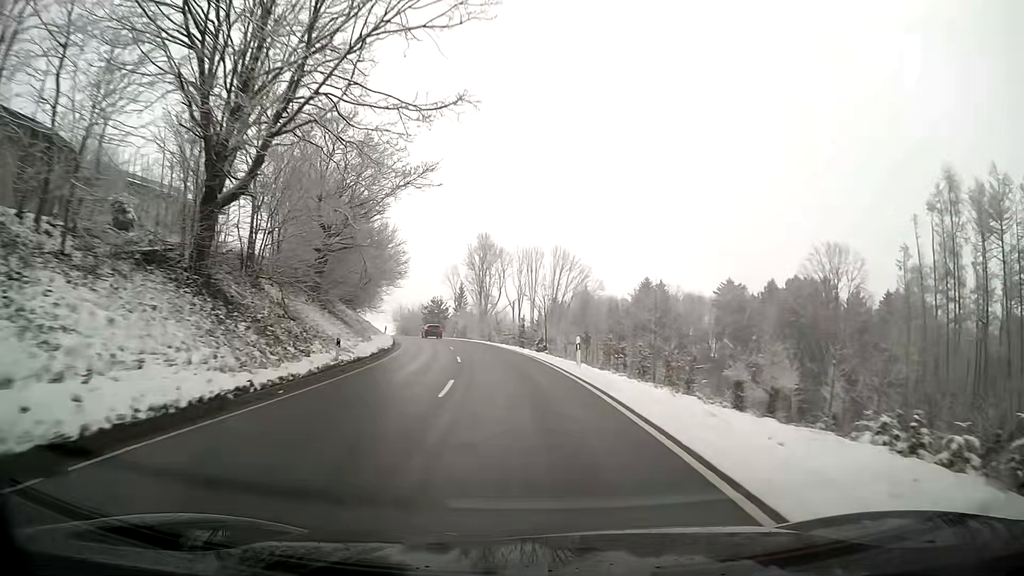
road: secondary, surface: asphalt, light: Day
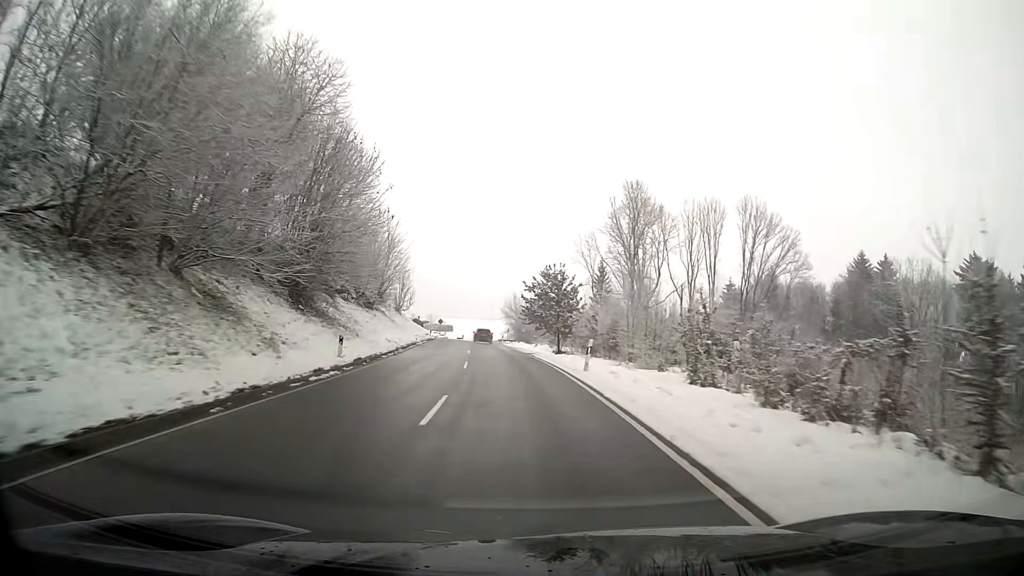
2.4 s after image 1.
(-5.4, +51.7) m; -11°
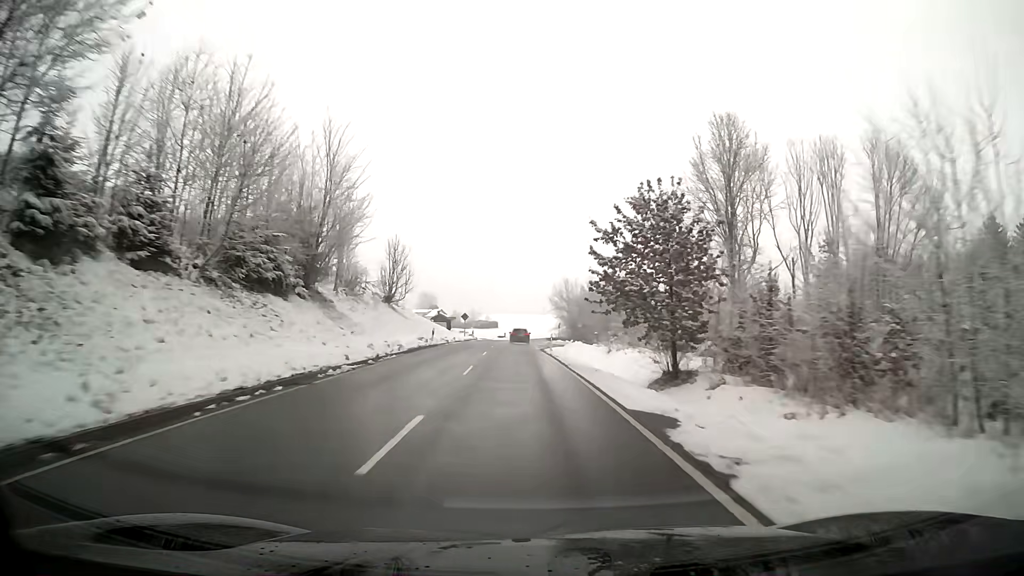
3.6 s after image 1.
(-1.0, +27.3) m; -4°
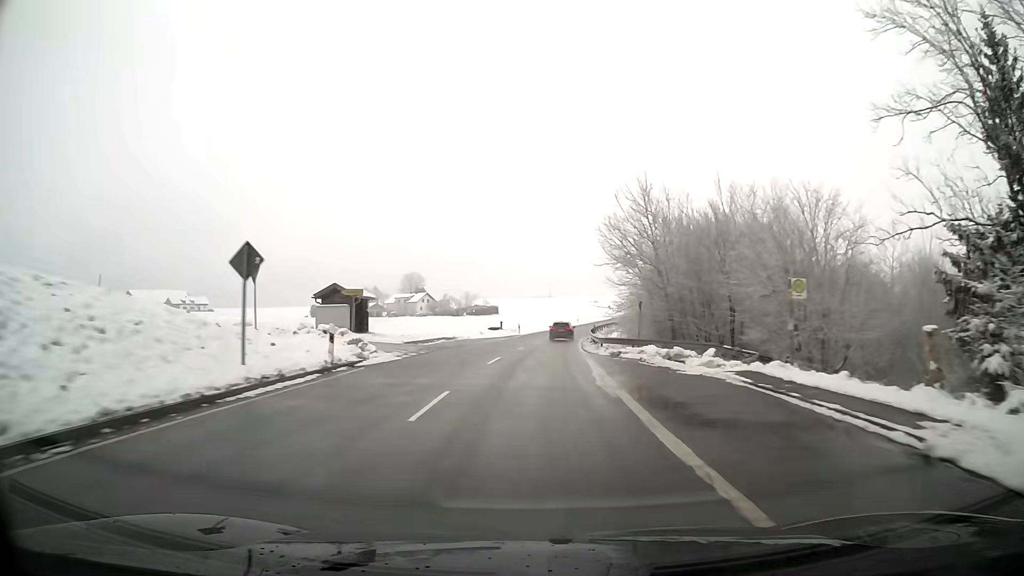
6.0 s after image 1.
(-0.8, +56.9) m; 0°
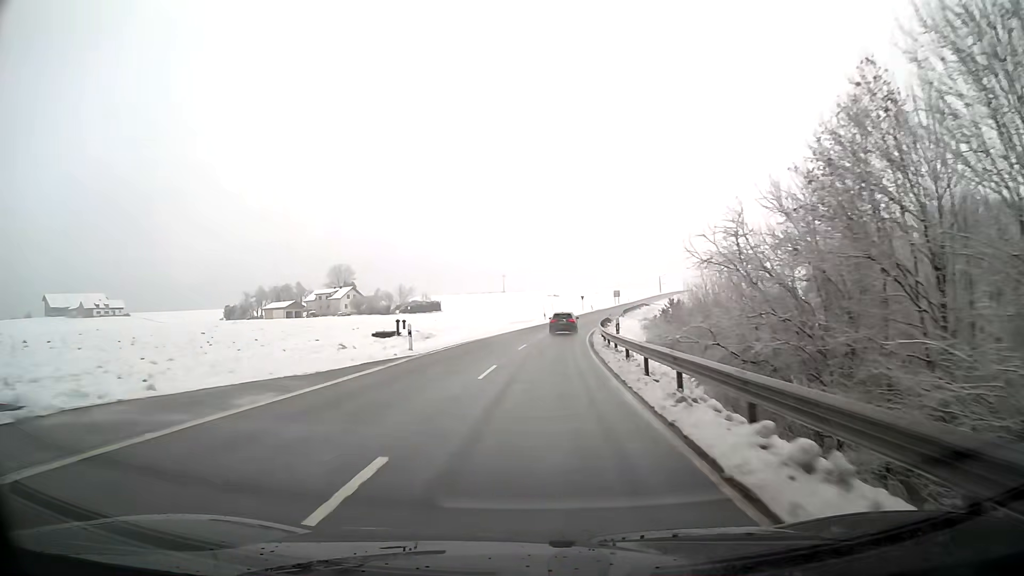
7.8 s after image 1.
(+1.3, +41.9) m; +4°
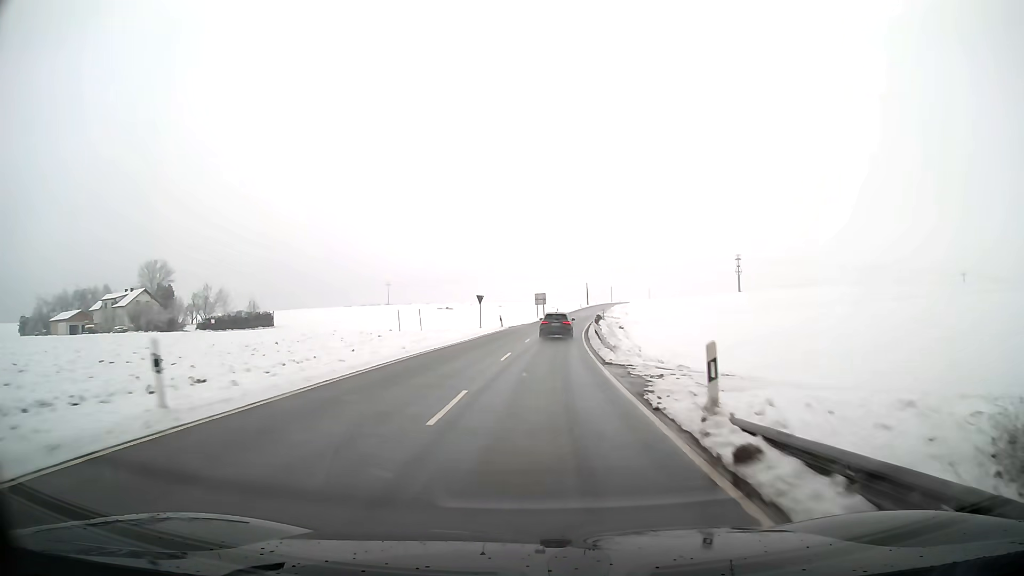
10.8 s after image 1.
(+4.8, +65.6) m; +8°
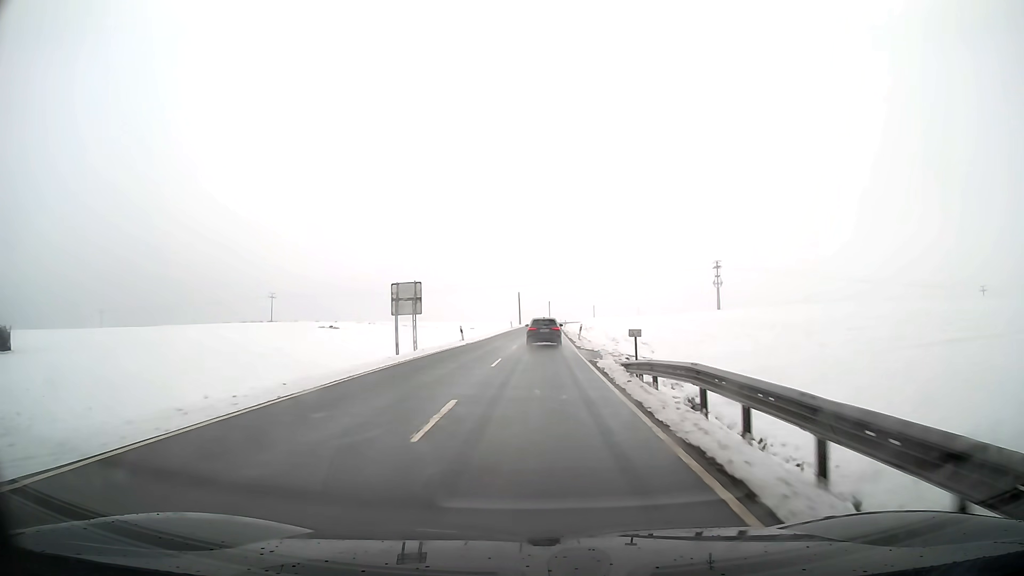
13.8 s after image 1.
(+3.3, +60.4) m; +6°
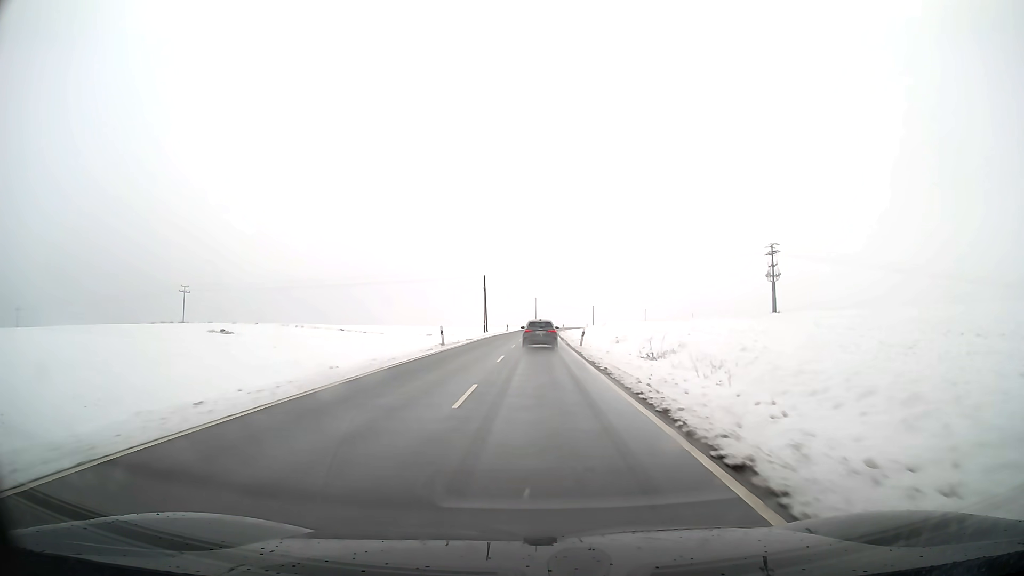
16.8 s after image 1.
(+0.9, +57.0) m; +1°
